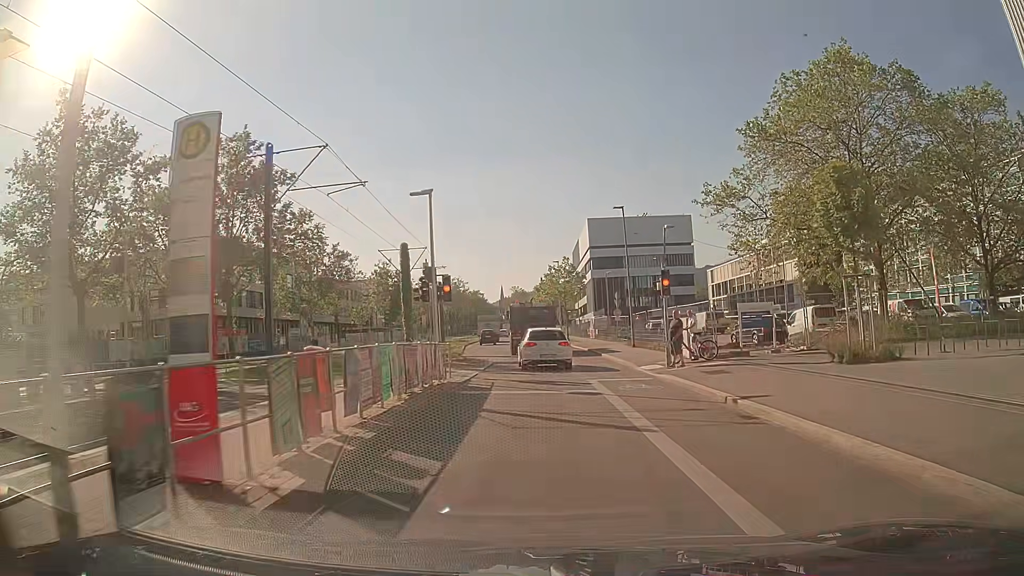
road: secondary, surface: asphalt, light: Day
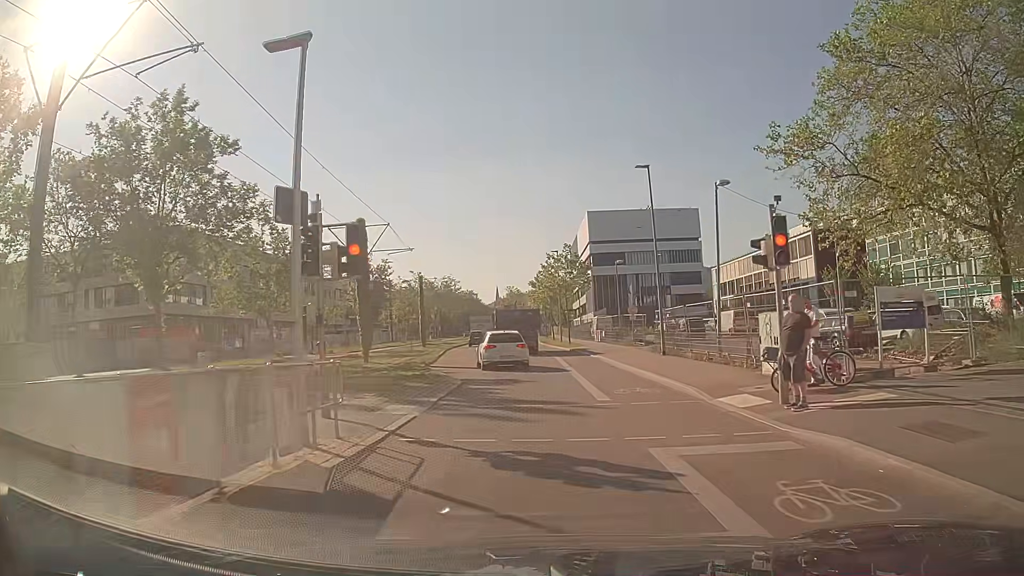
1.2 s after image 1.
(0.0, +10.5) m; 0°
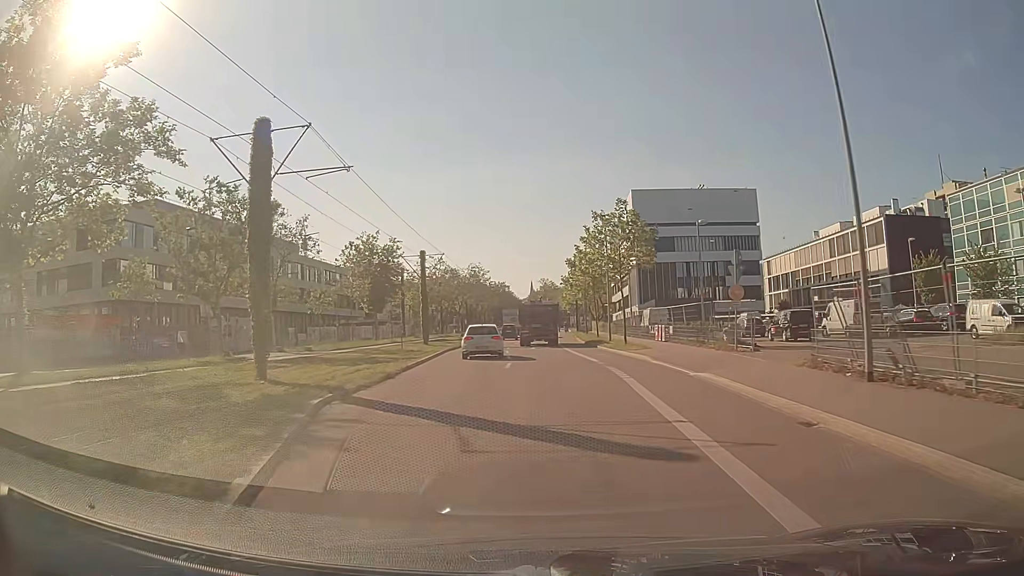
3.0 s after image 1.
(-0.2, +16.7) m; -3°
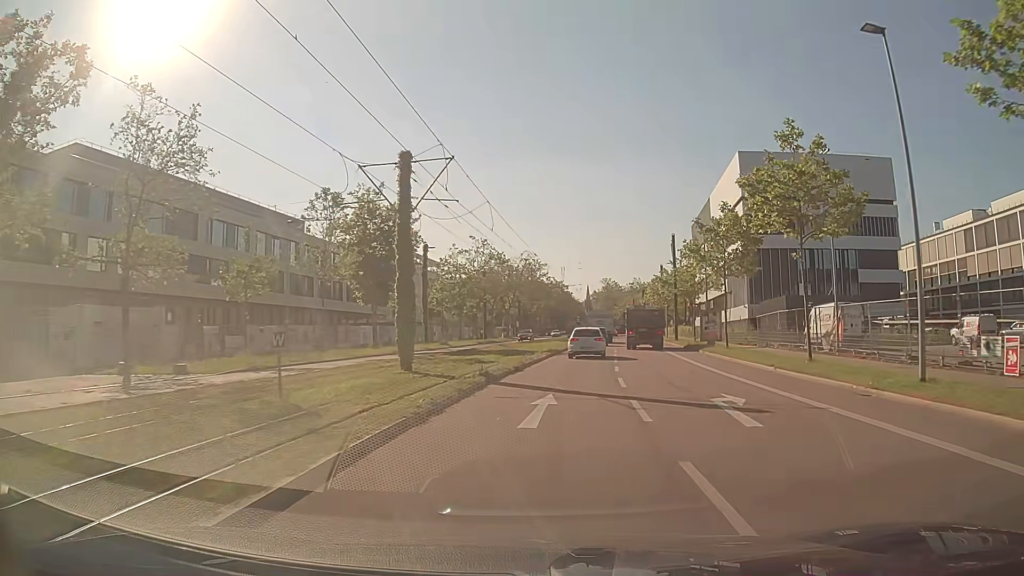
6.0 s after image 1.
(-2.1, +30.0) m; -5°
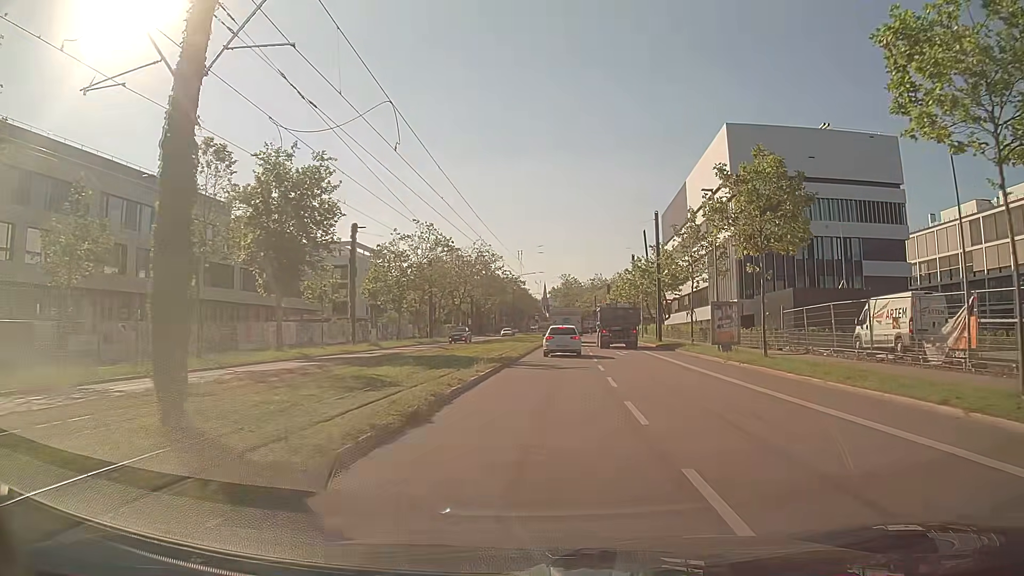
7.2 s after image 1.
(+0.4, +12.5) m; +4°
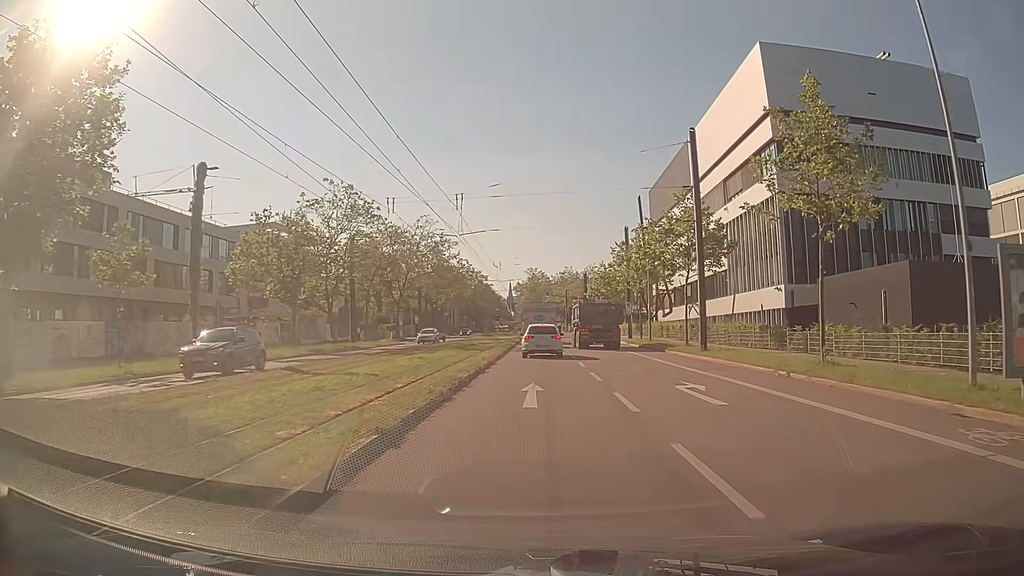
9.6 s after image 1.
(+0.8, +22.7) m; +4°
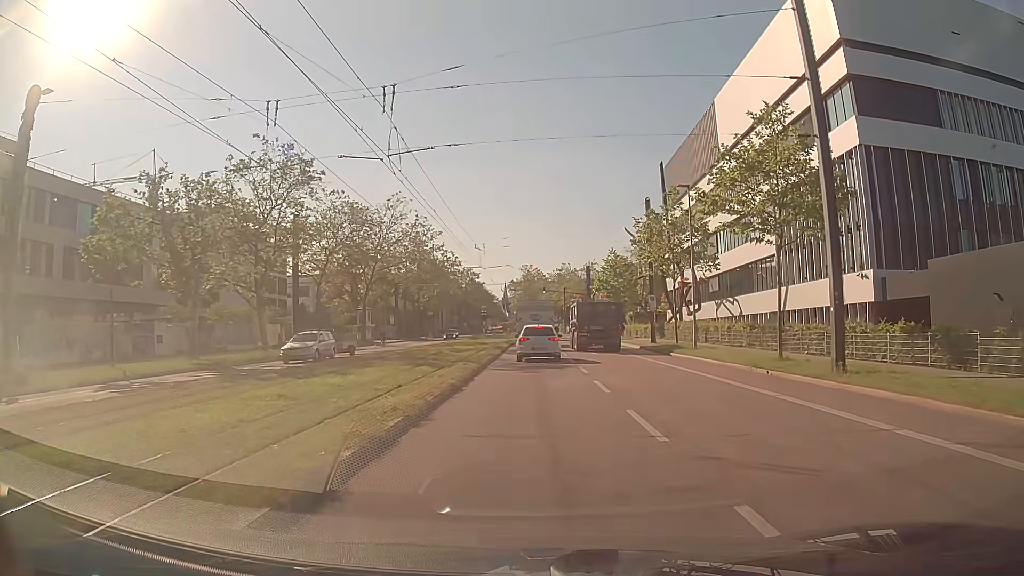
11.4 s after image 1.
(0.0, +14.5) m; +1°
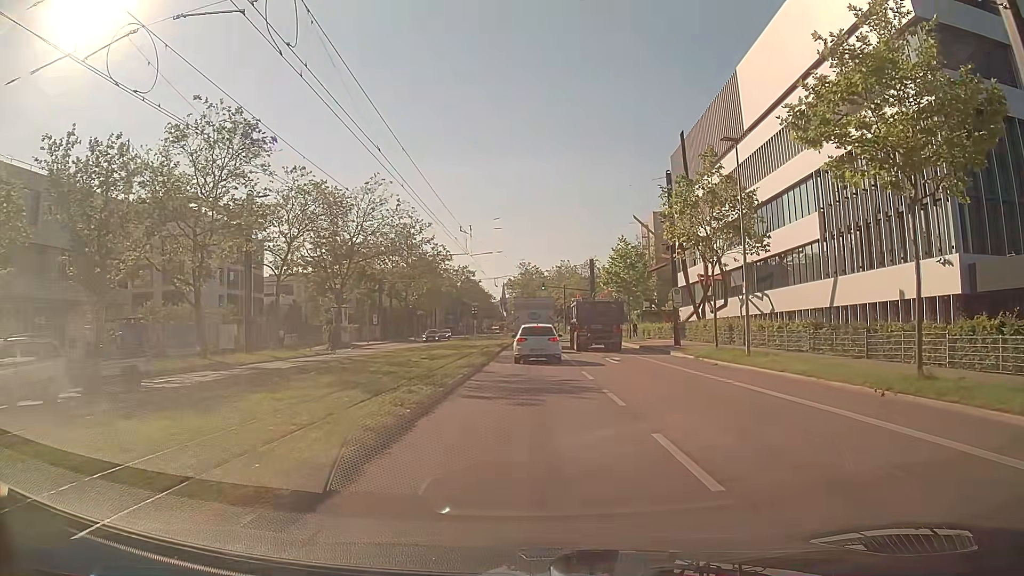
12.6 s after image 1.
(-0.1, +8.5) m; 0°
